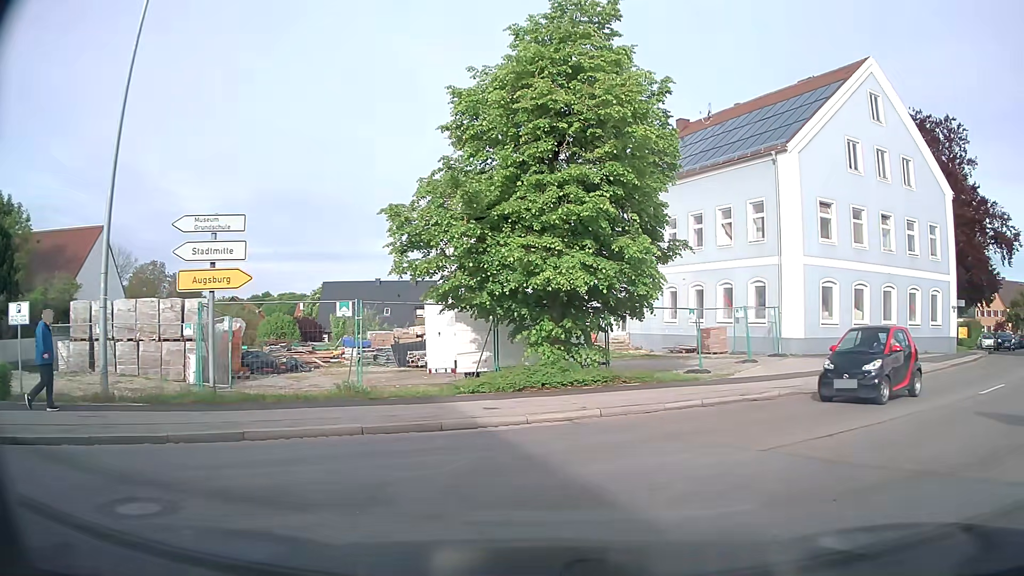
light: Day
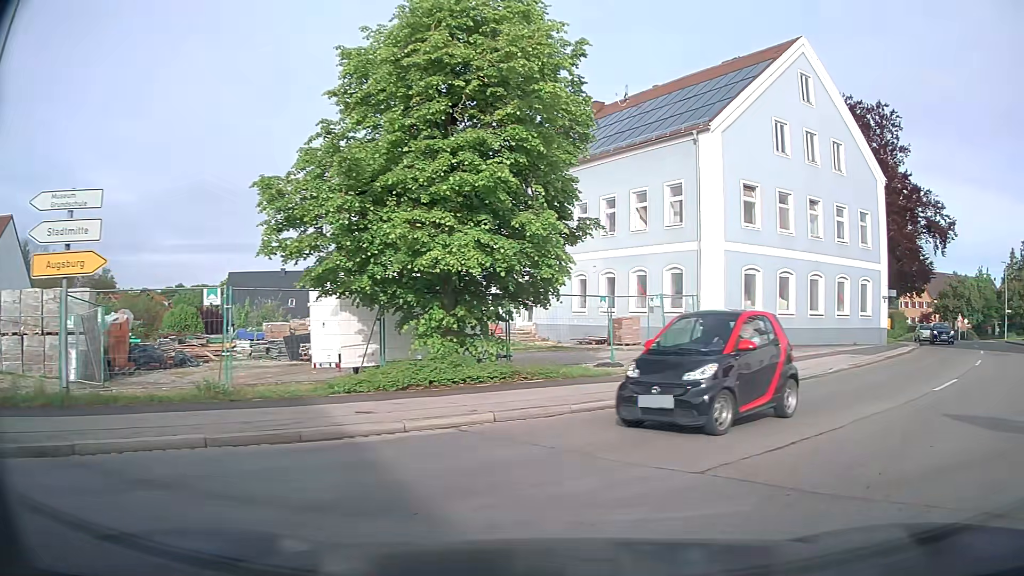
(+0.1, +1.9) m; +7°
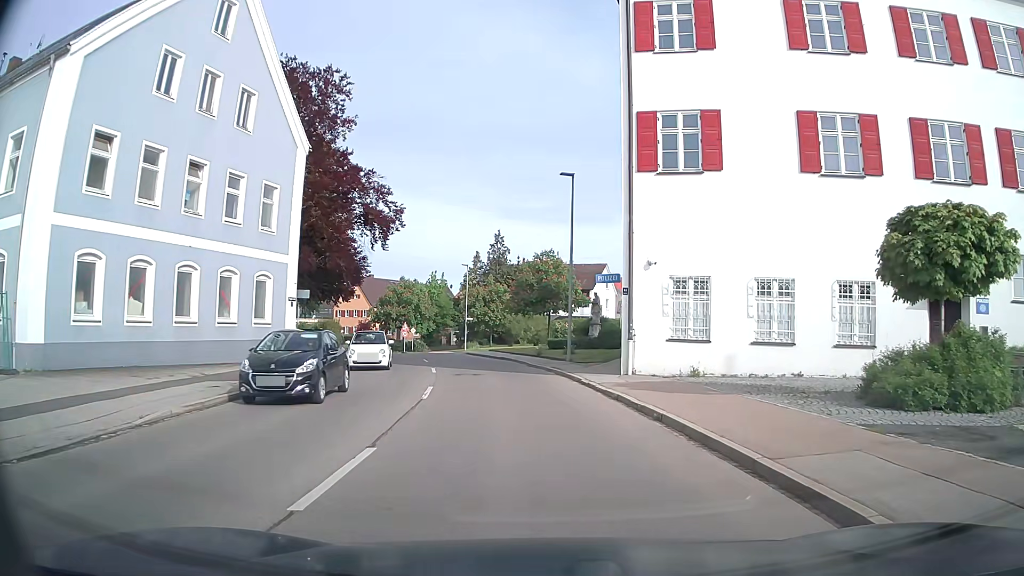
(+4.7, +8.2) m; +48°
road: tertiary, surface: asphalt
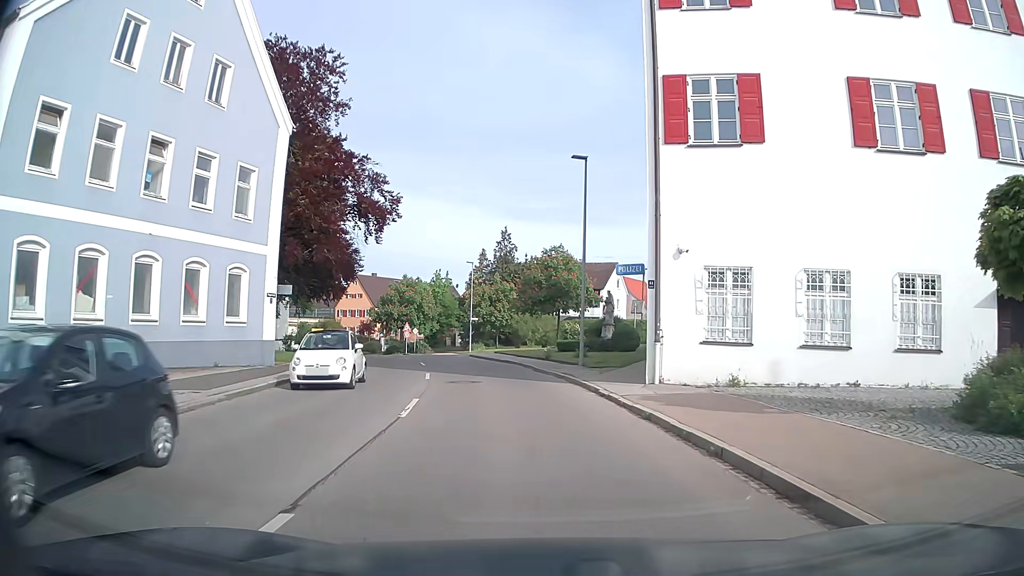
(0.0, +3.2) m; 0°
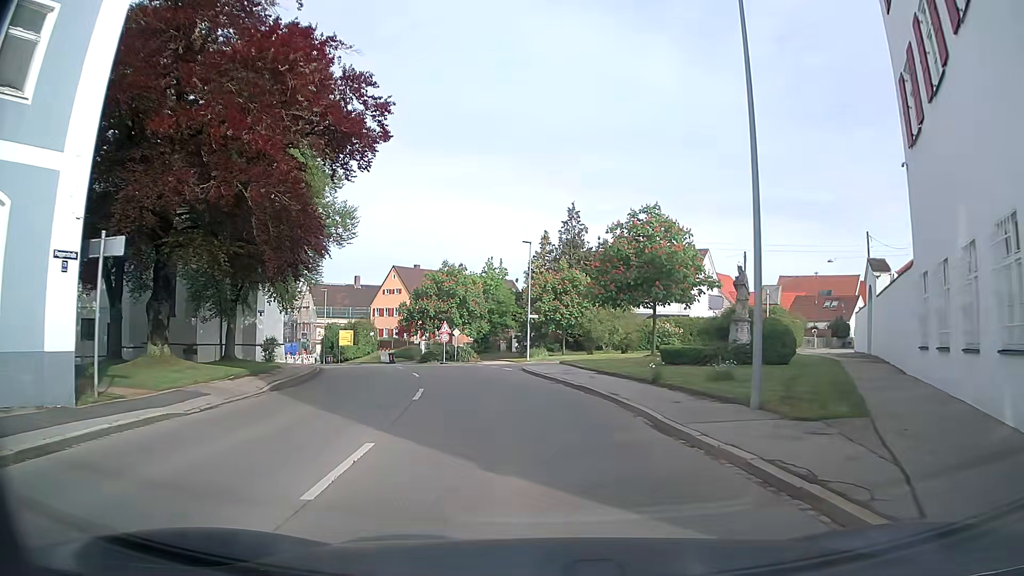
(-0.7, +15.0) m; -5°
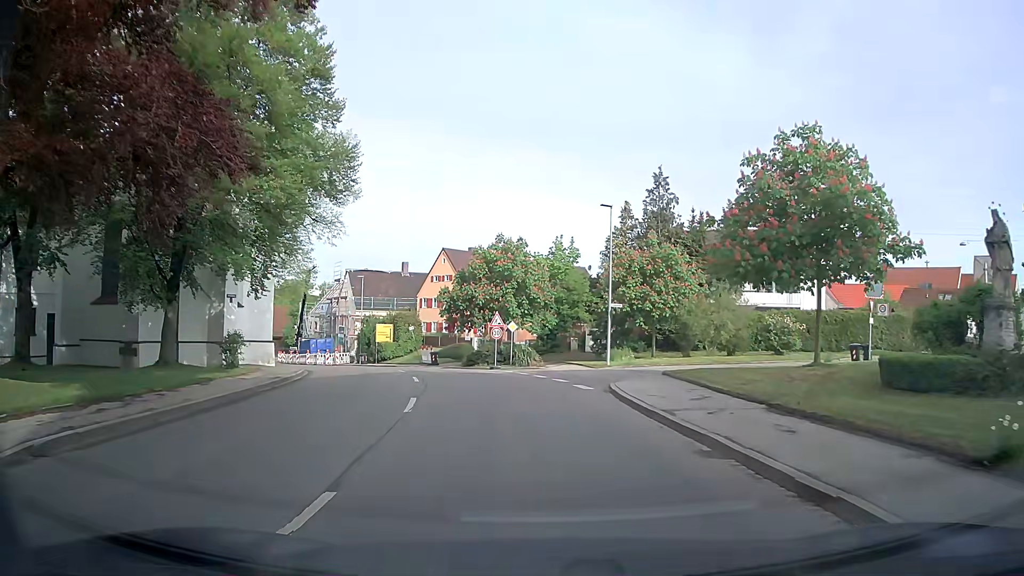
(-0.4, +12.0) m; -6°
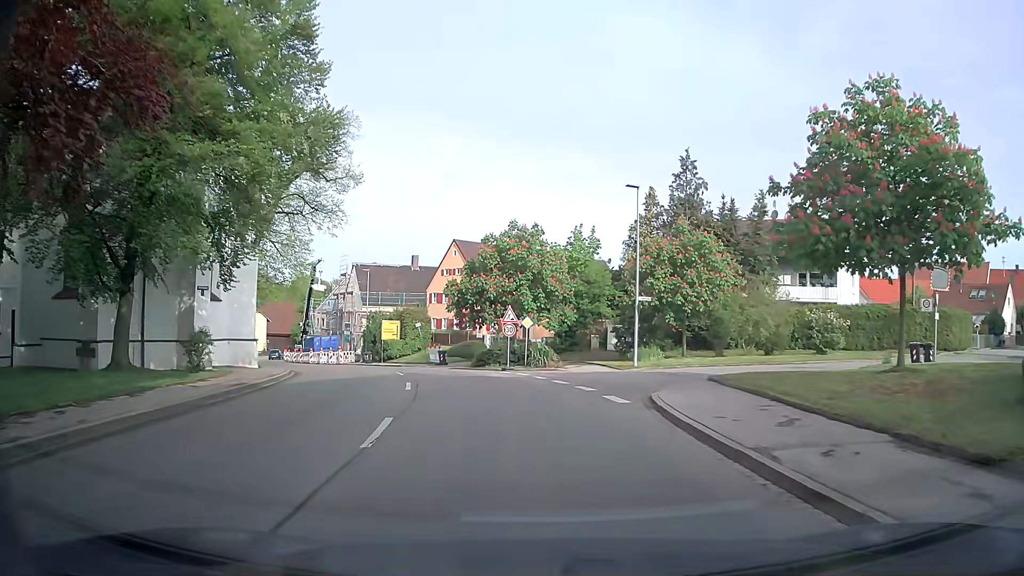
(0.0, +3.9) m; -1°
(0, +10) (-2, +20) (-4, +30) (-8, +39) (-13, +47) (-19, +56) (-25, +64) (-30, +72) (-34, +81) (-38, +91) m
